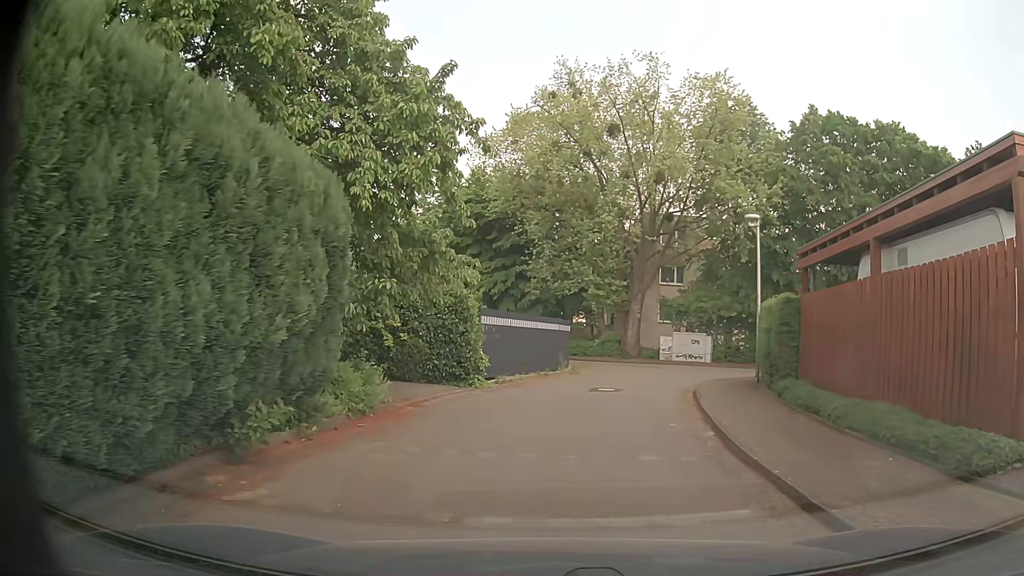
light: Day
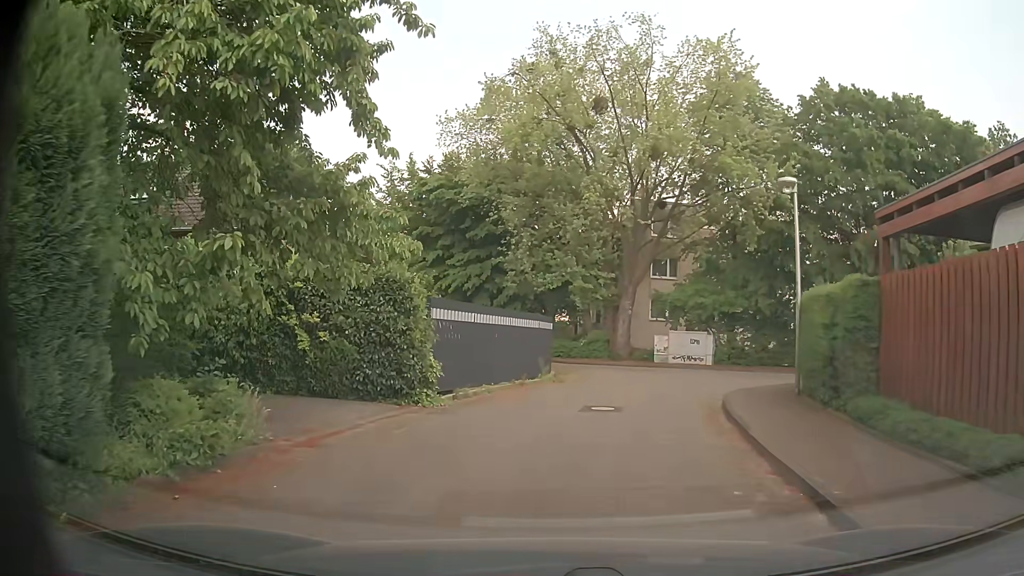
(+0.3, +4.7) m; +4°
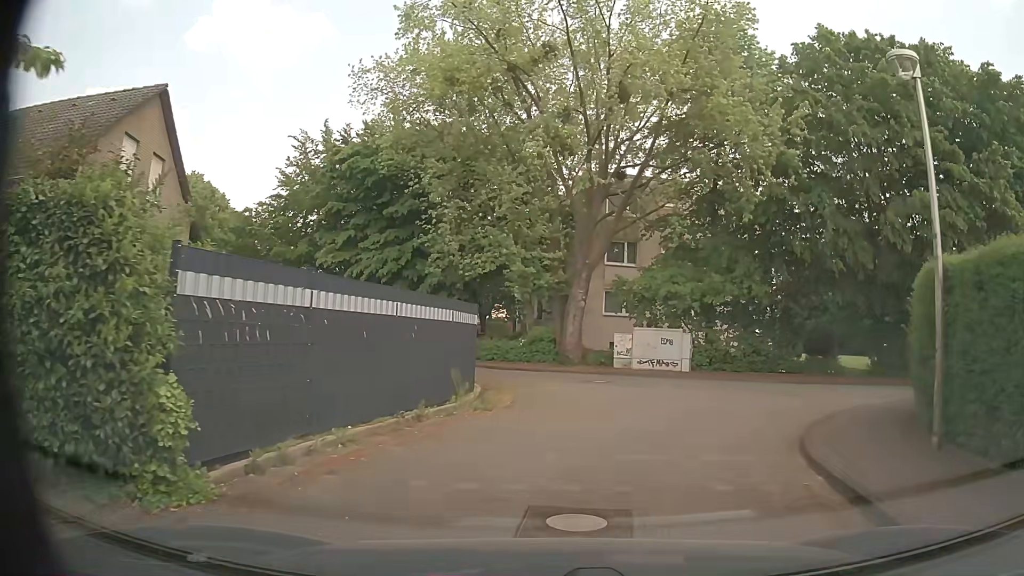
(+0.2, +7.7) m; +4°
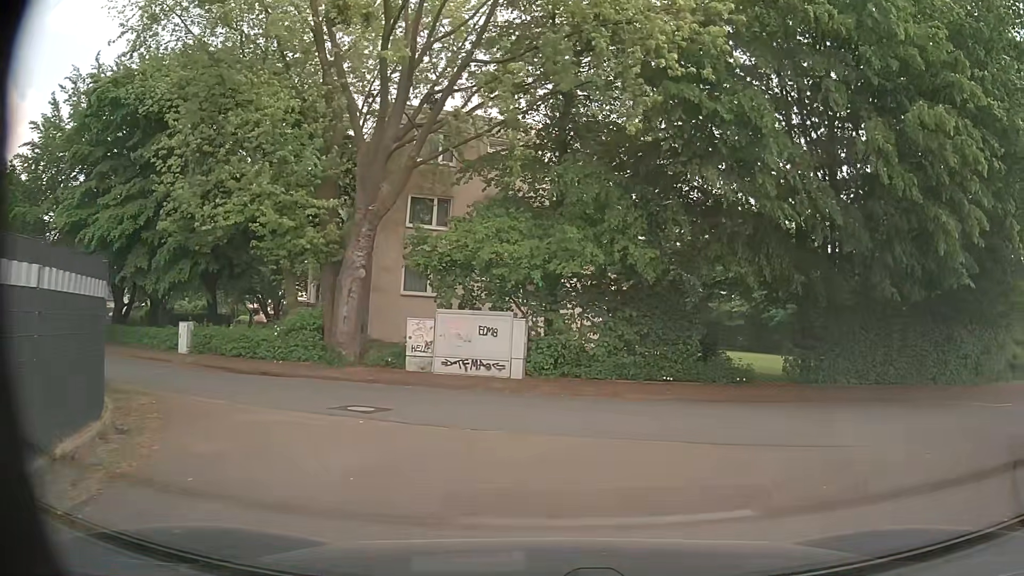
(+1.2, +9.3) m; +17°
